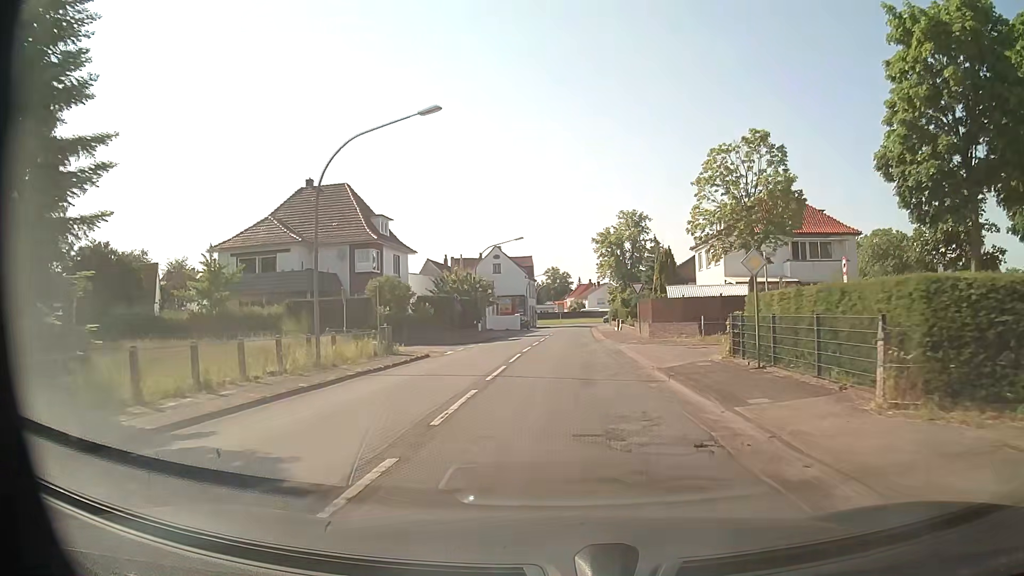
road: secondary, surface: asphalt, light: Day
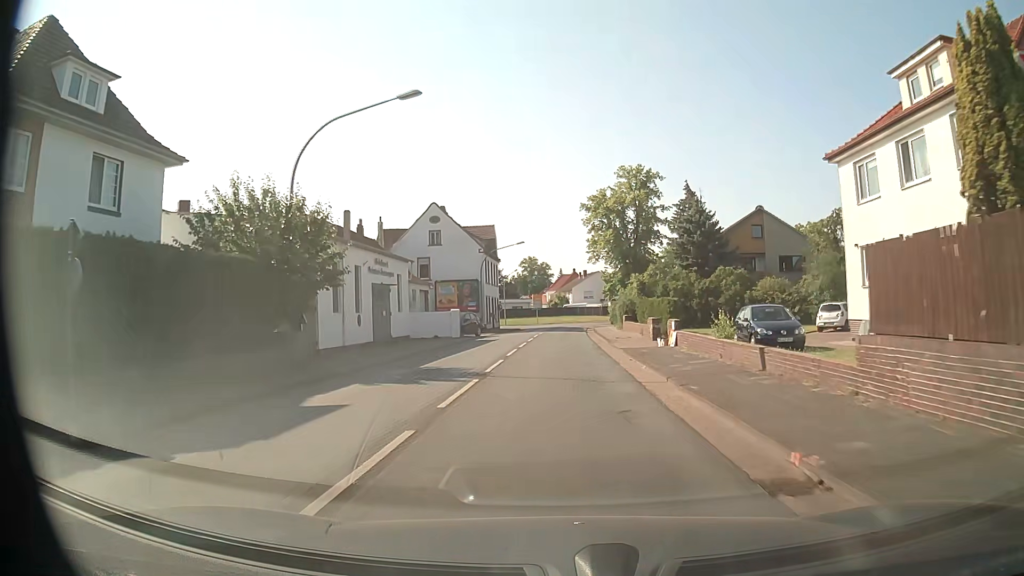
(+0.6, +34.8) m; +2°
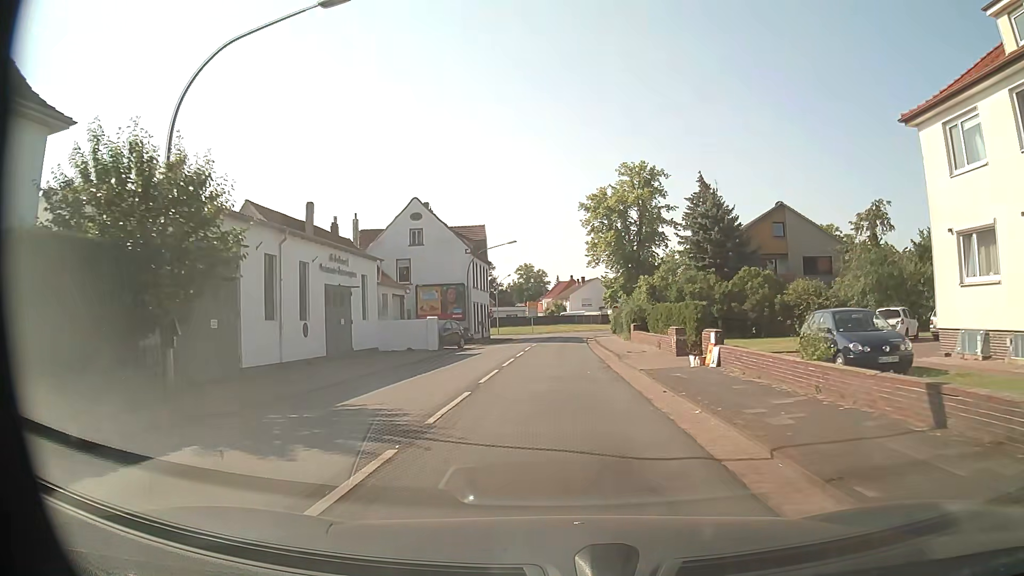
(0.0, +6.8) m; 0°
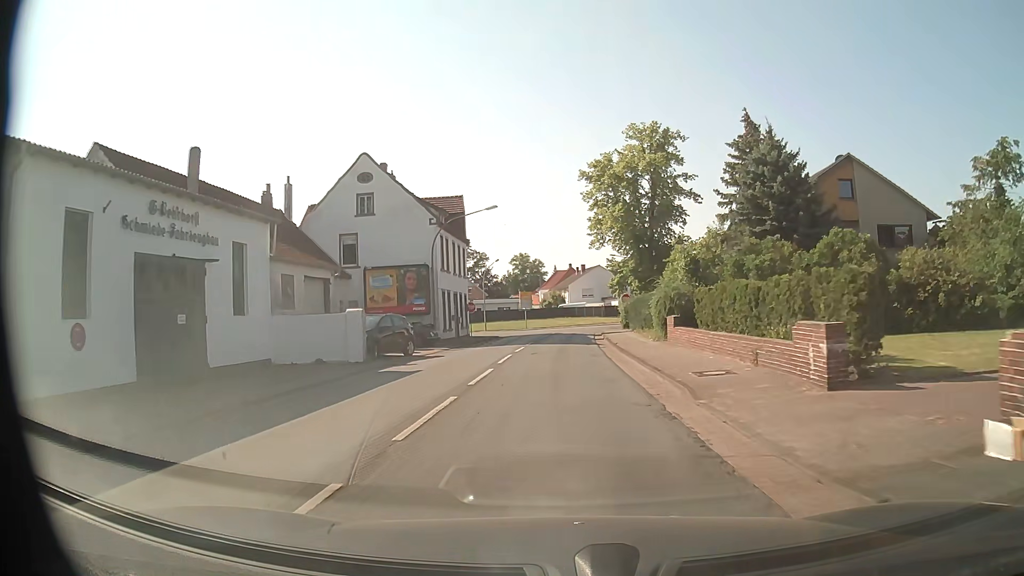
(0.0, +13.7) m; 0°
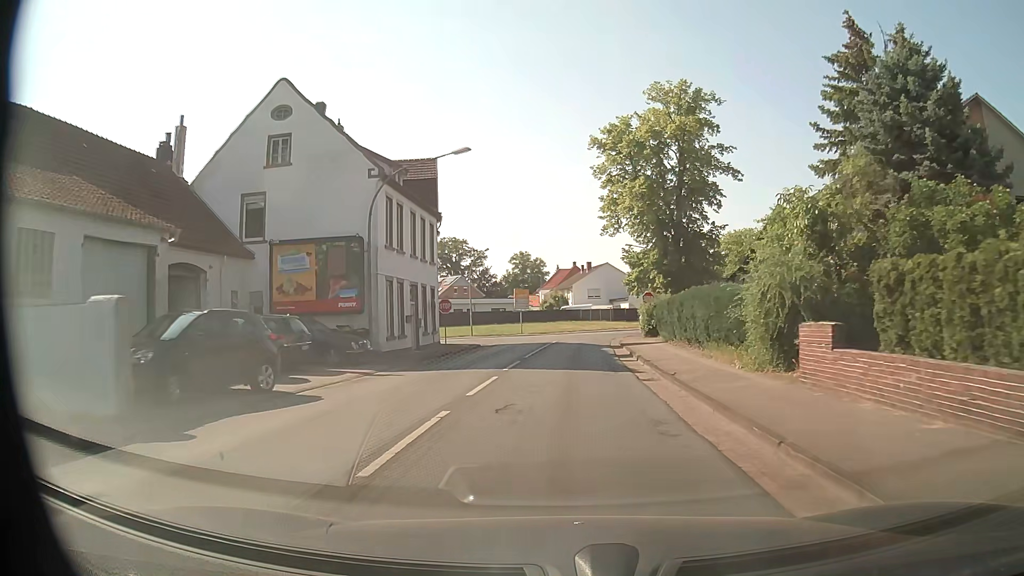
(0.0, +13.8) m; 0°
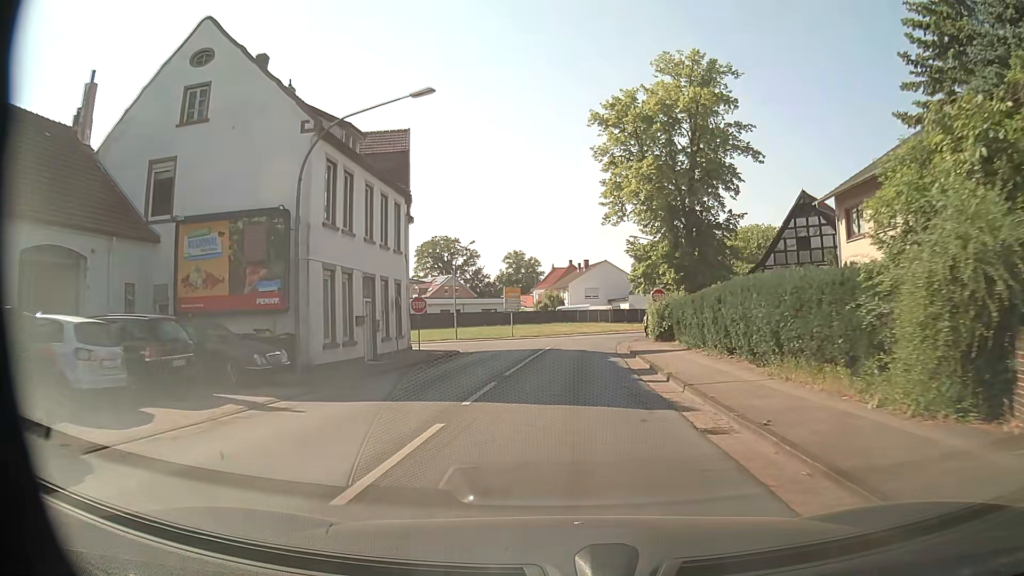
(0.0, +6.9) m; +1°
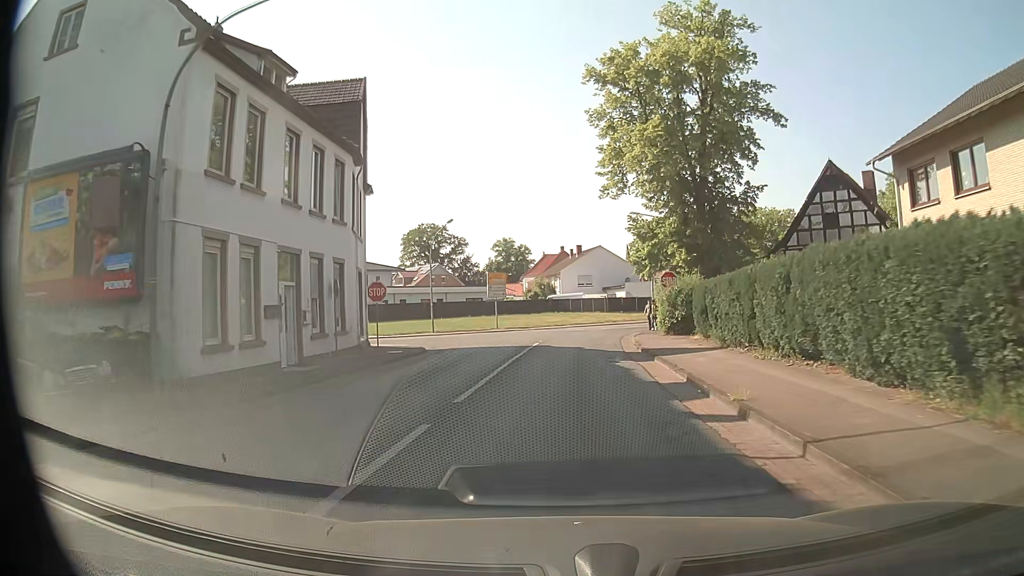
(0.0, +6.8) m; +1°
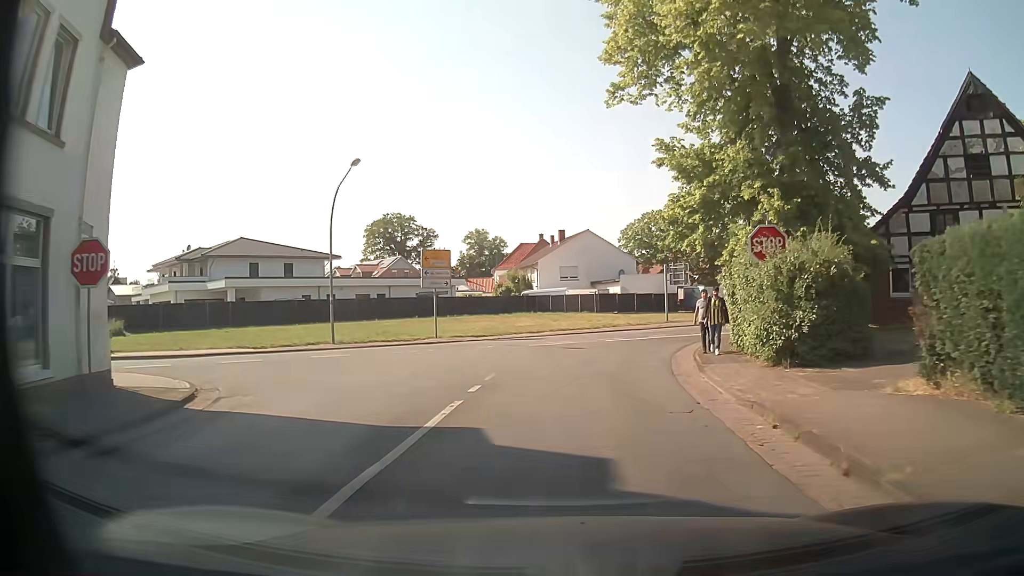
(+0.2, +18.5) m; +1°
(0, +10) (+1, +20) (+4, +30) (+9, +38) (+15, +46) (+21, +54) (+28, +61) (+34, +69) (+41, +77) (+47, +84) m
